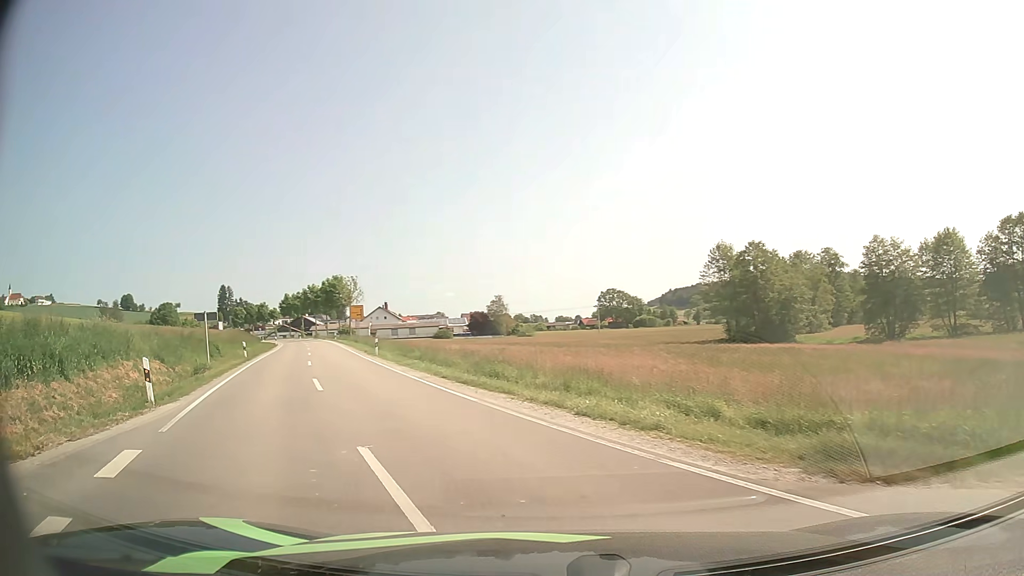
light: Day
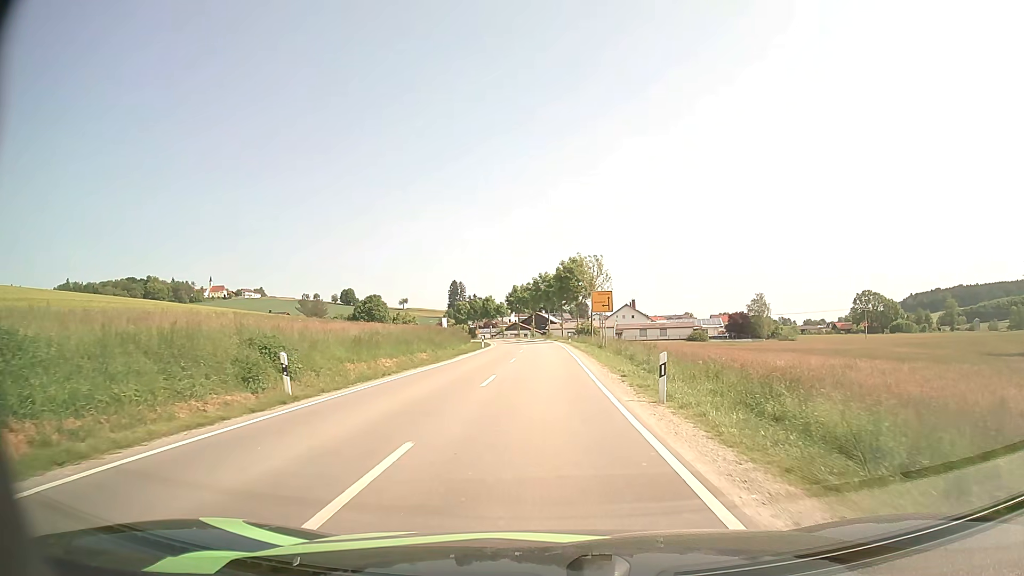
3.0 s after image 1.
(-6.1, +24.0) m; -20°
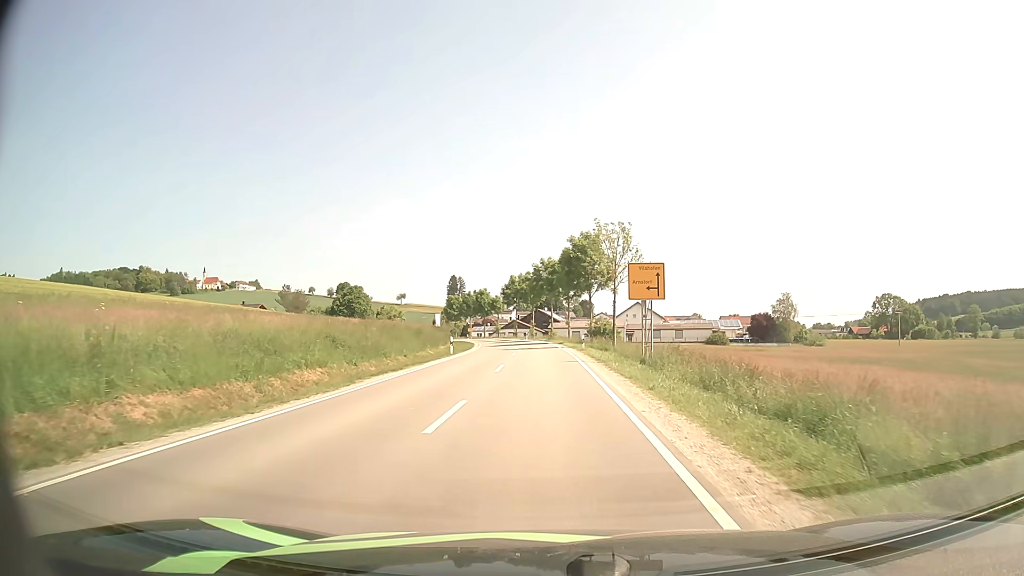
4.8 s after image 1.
(0.0, +19.8) m; 0°
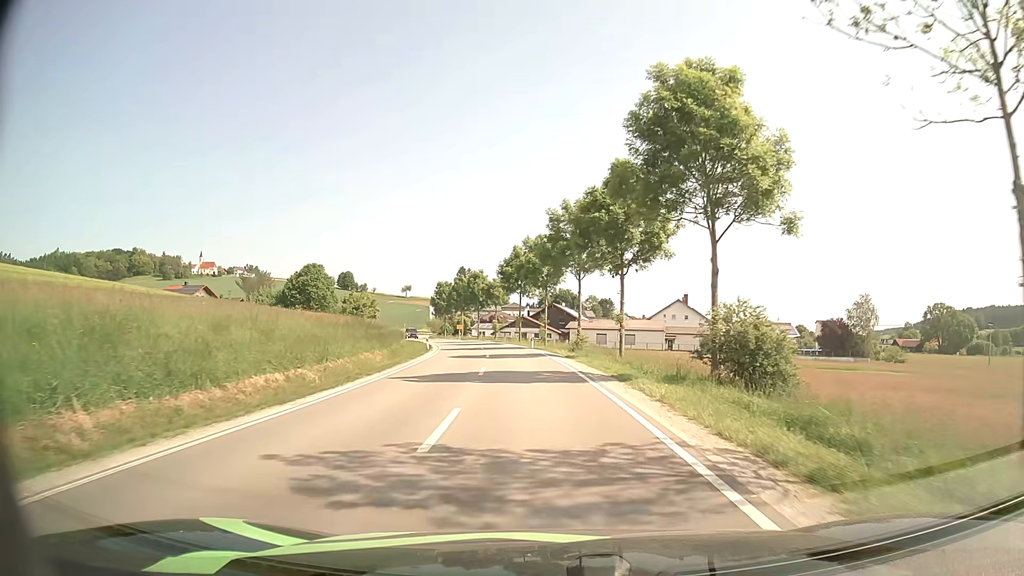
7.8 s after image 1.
(-0.6, +37.8) m; -1°
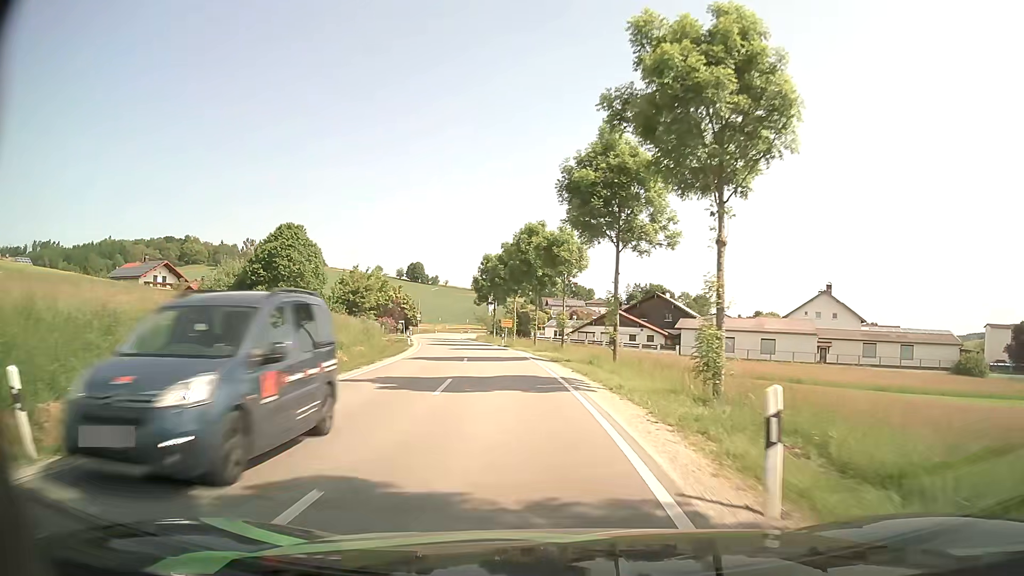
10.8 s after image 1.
(-2.0, +42.4) m; -7°
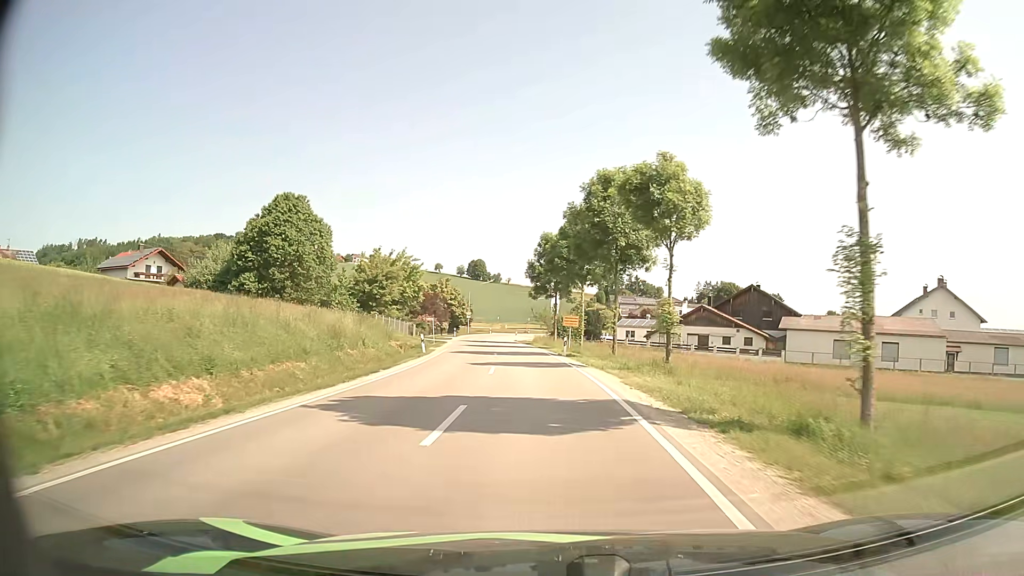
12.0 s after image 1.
(-0.9, +18.1) m; -6°
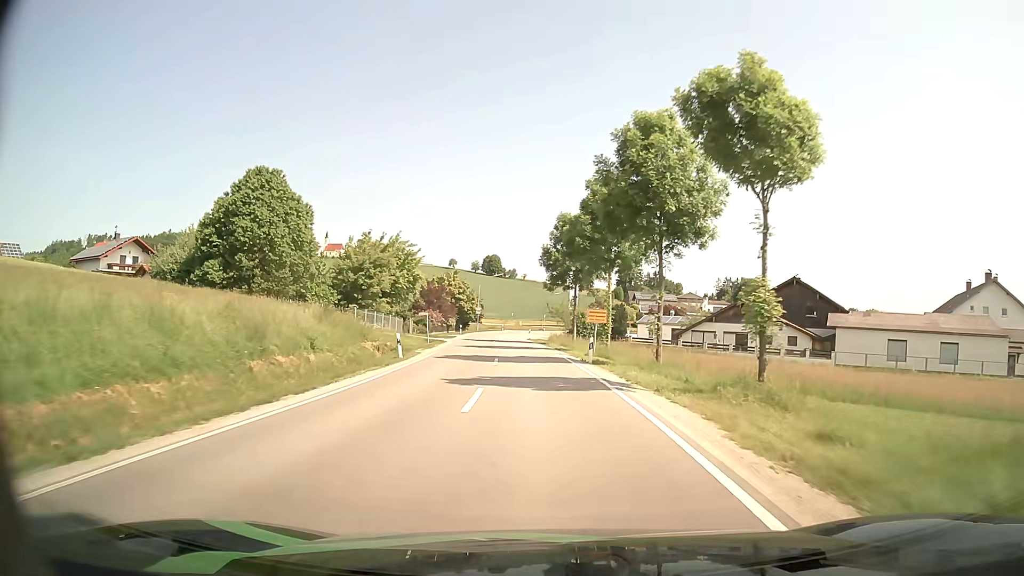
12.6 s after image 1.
(-0.1, +9.2) m; -1°
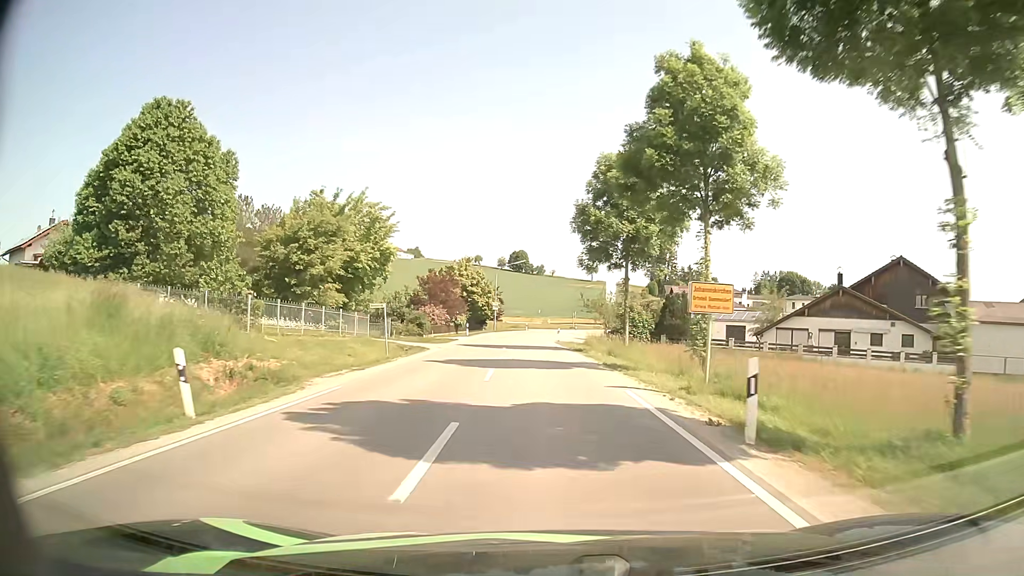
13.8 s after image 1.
(-0.4, +17.8) m; -2°
(0, +10) (0, +20) (-1, +30) (-1, +40) (-1, +50) (-1, +60) (-1, +70) (0, +80) (+1, +90) (+4, +99) m
